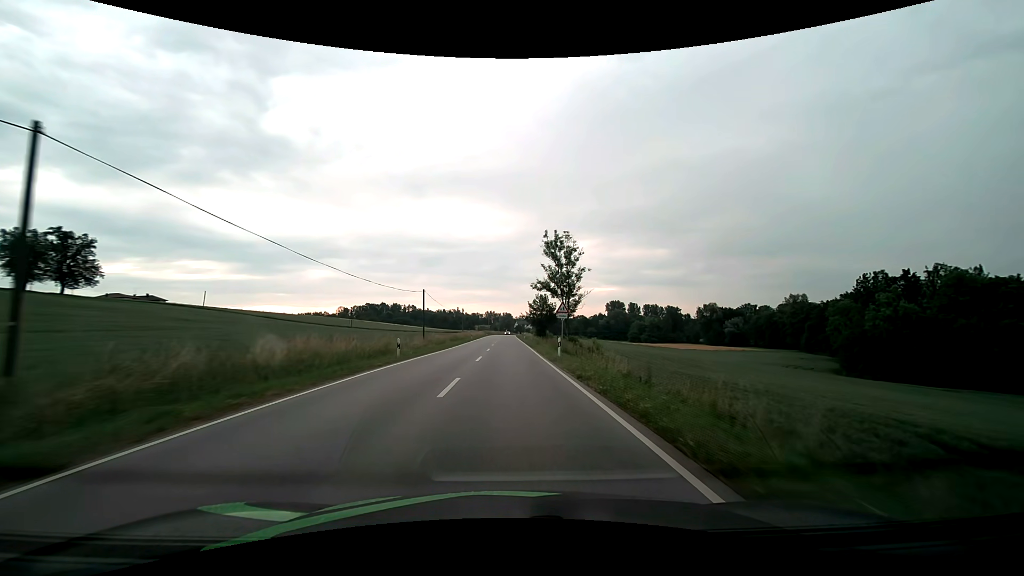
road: secondary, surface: asphalt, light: Day
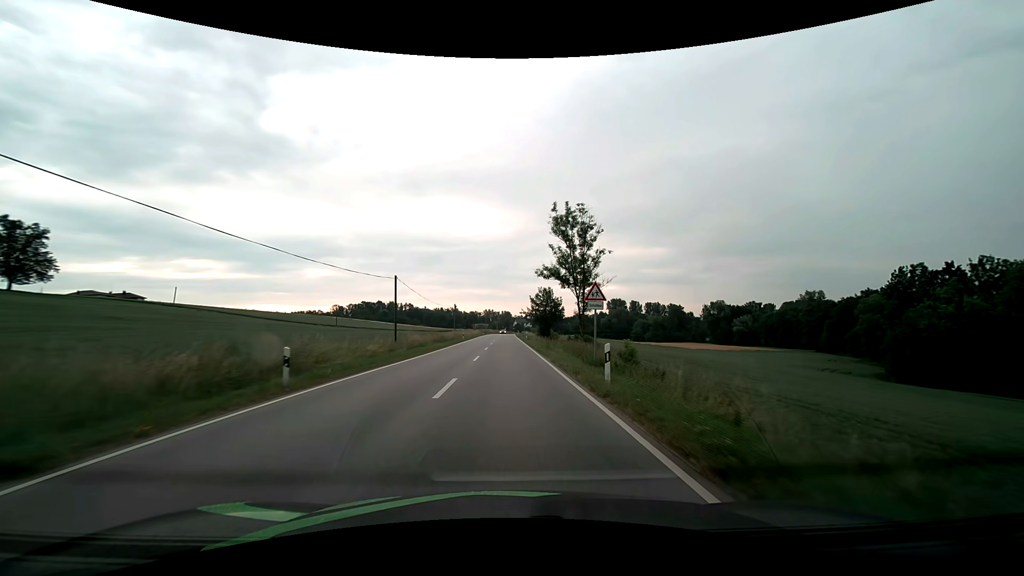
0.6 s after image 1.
(0.0, +12.3) m; 0°
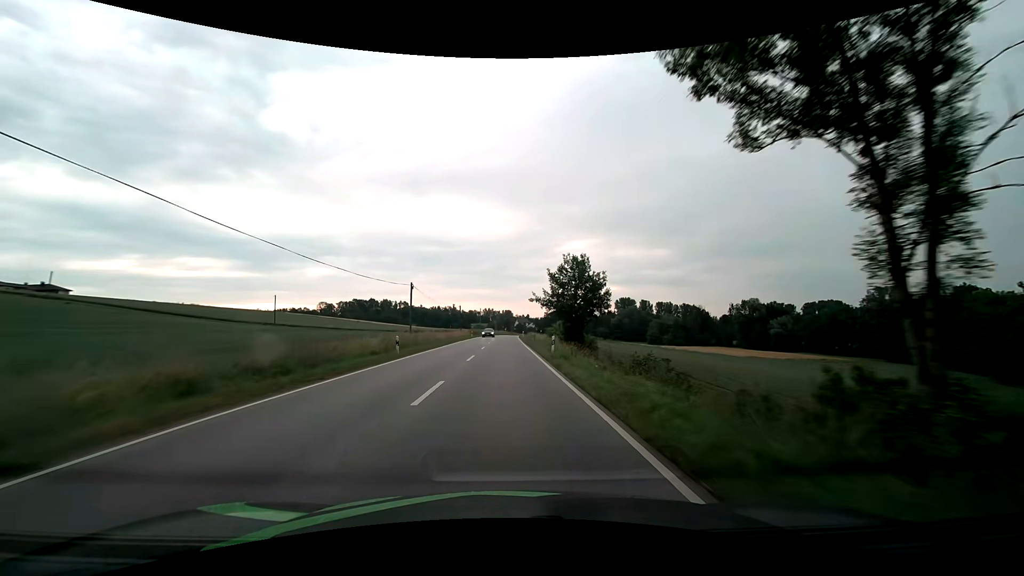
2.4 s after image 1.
(0.0, +37.1) m; 0°
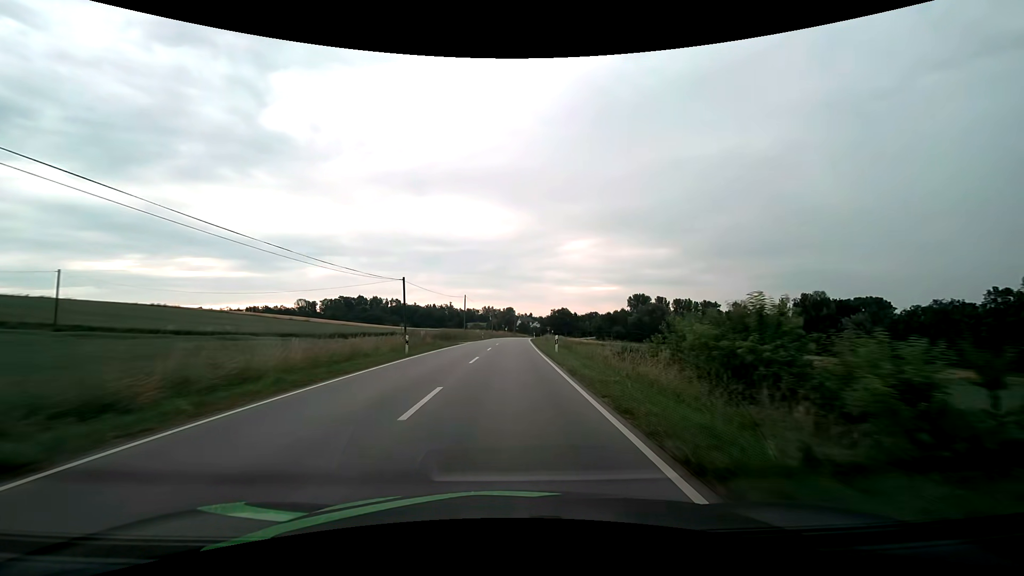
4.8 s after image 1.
(-0.2, +49.6) m; 0°
(0, +10) (0, +20) (0, +30) (0, +40) (0, +50) (+1, +60) (+1, +70) (+2, +80) (+2, +90) (+3, +100) m
